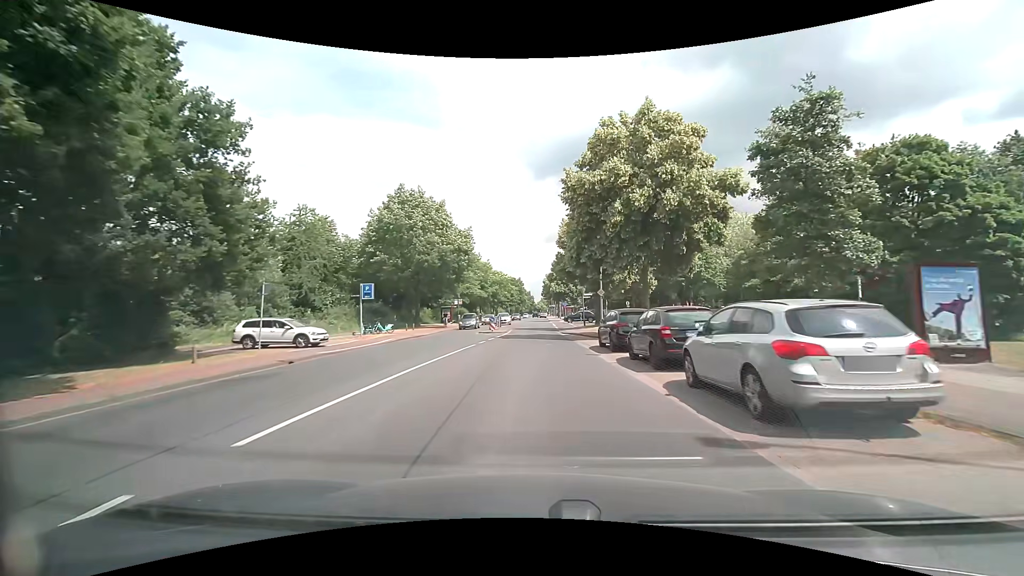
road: tertiary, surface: asphalt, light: Day
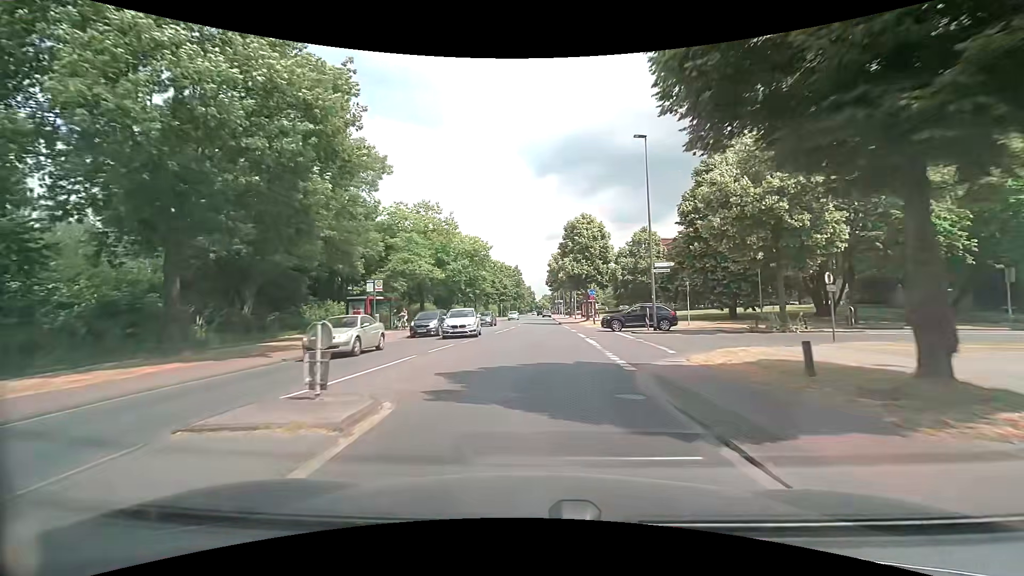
(-0.1, +36.3) m; 0°
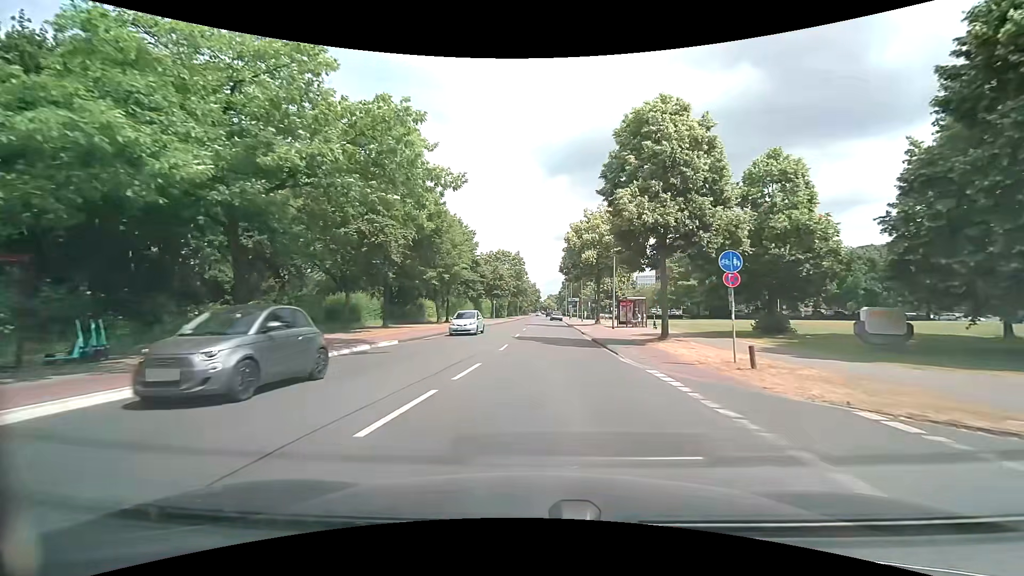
(-0.3, +29.0) m; -1°
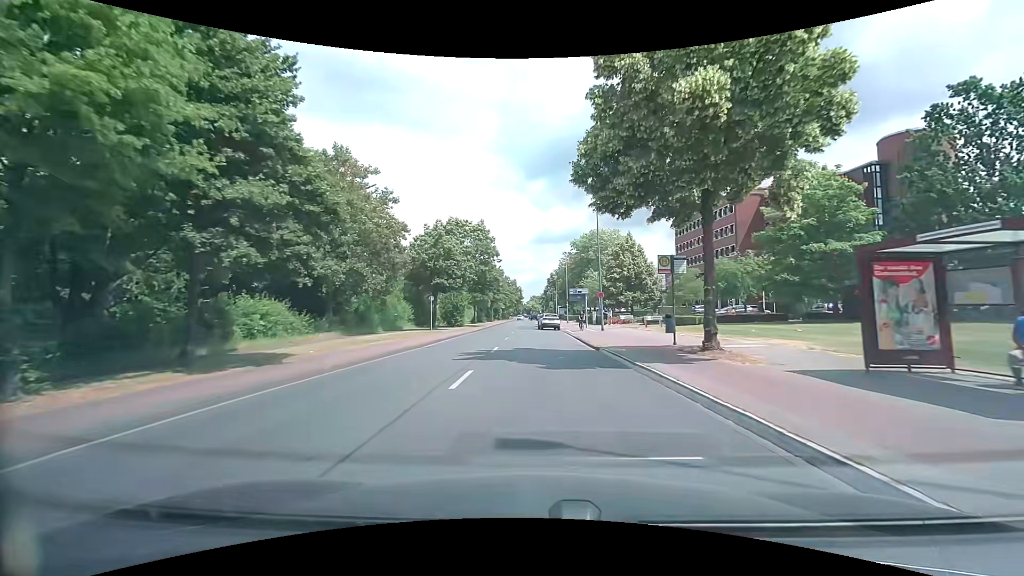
(+0.6, +35.7) m; +2°
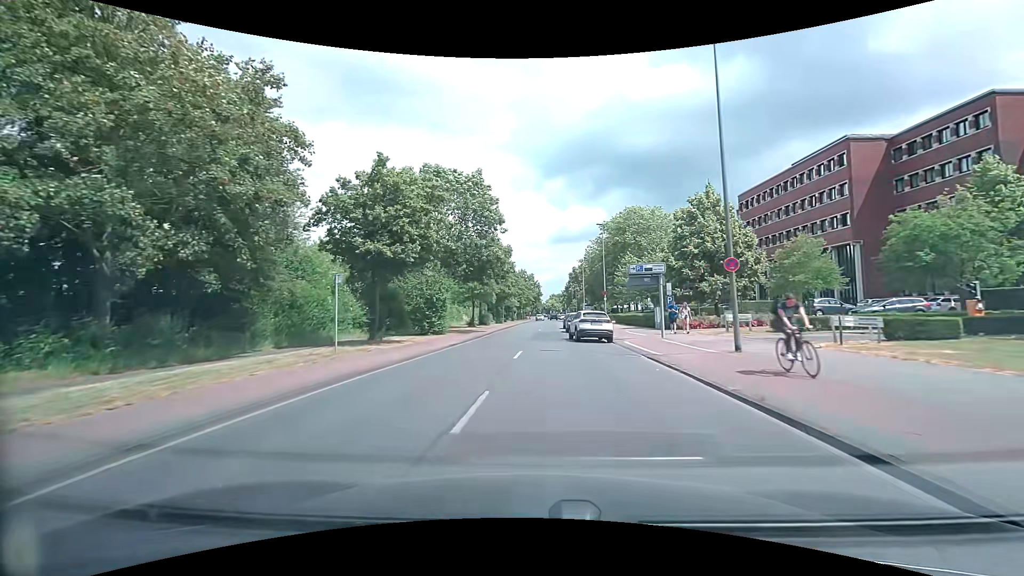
(-0.3, +21.5) m; -2°
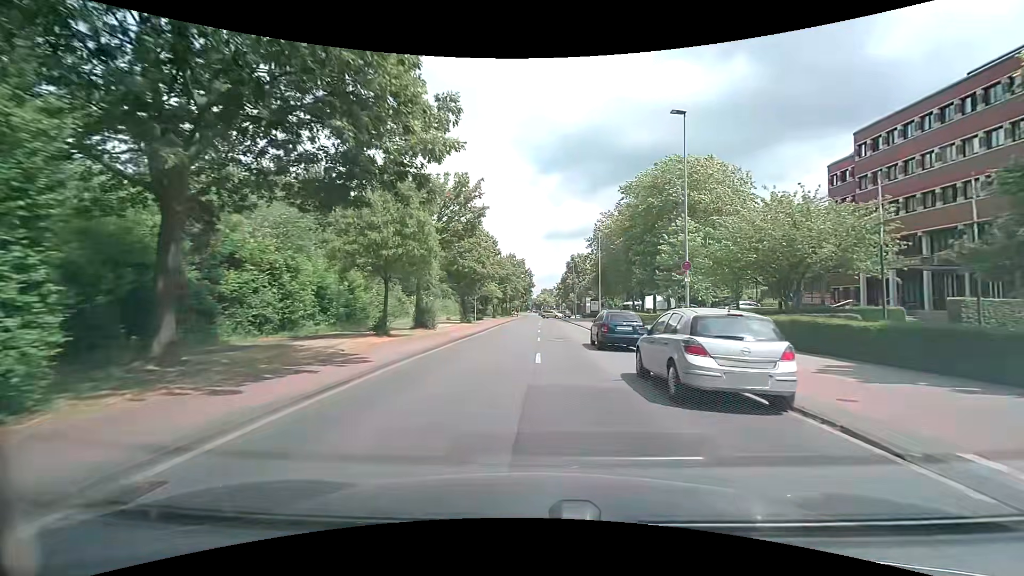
(-0.3, +28.8) m; +1°
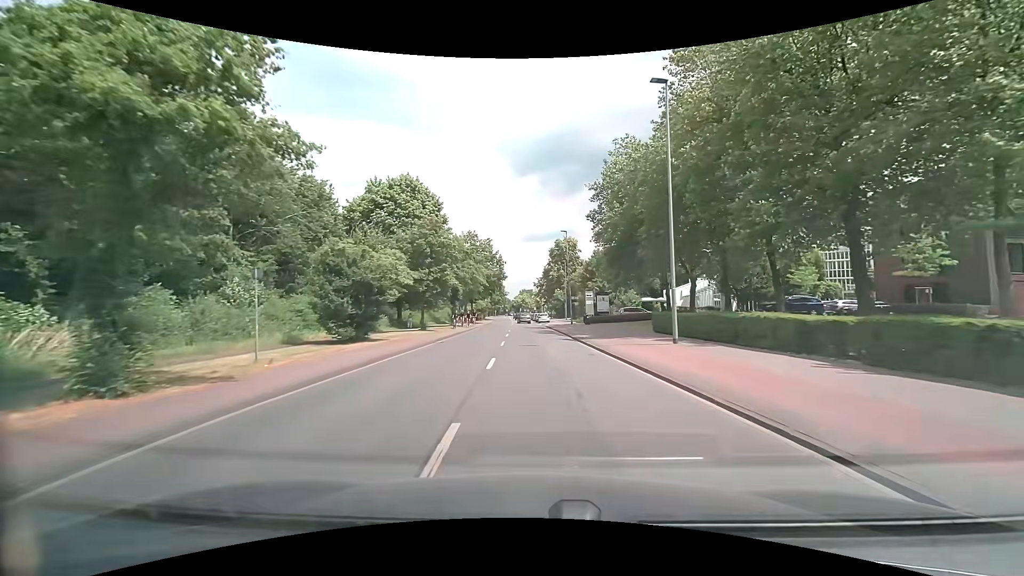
(+1.0, +36.7) m; +2°
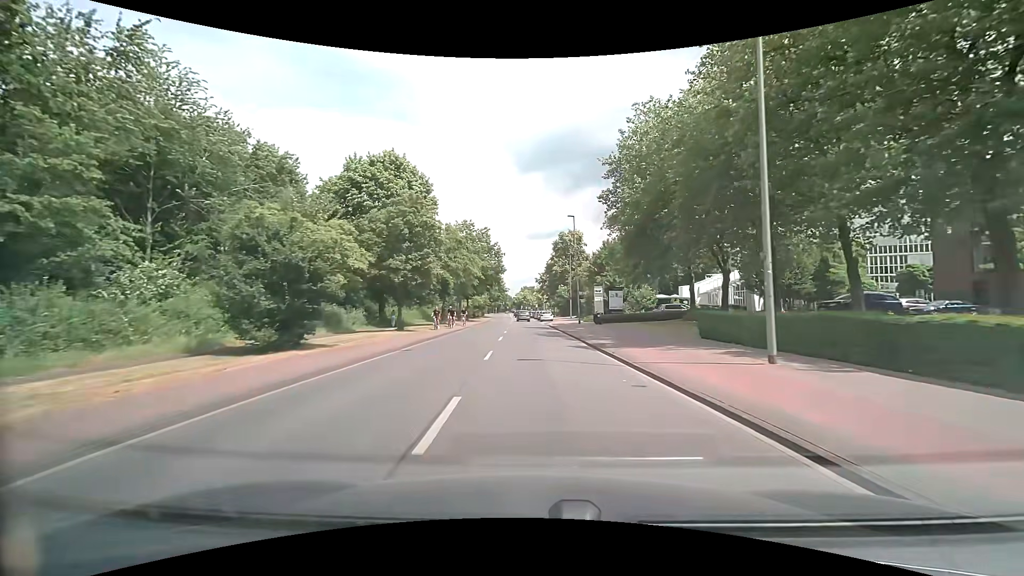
(0.0, +7.5) m; 0°
(0, +10) (0, +20) (0, +30) (0, +40) (-1, +50) (-1, +60) (-1, +70) (-2, +80) (-2, +90) (-3, +100) m
